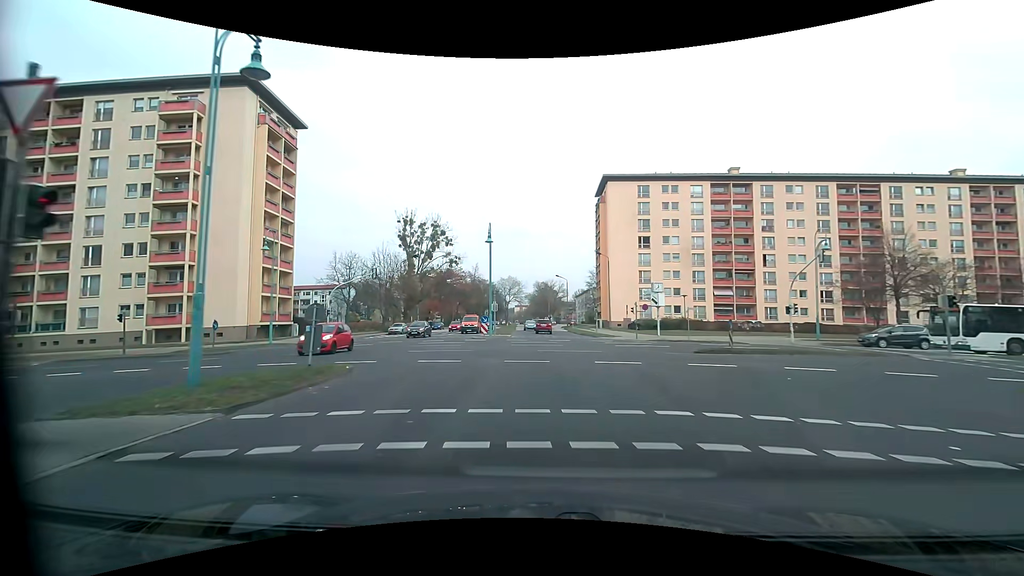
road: tertiary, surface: asphalt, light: Day
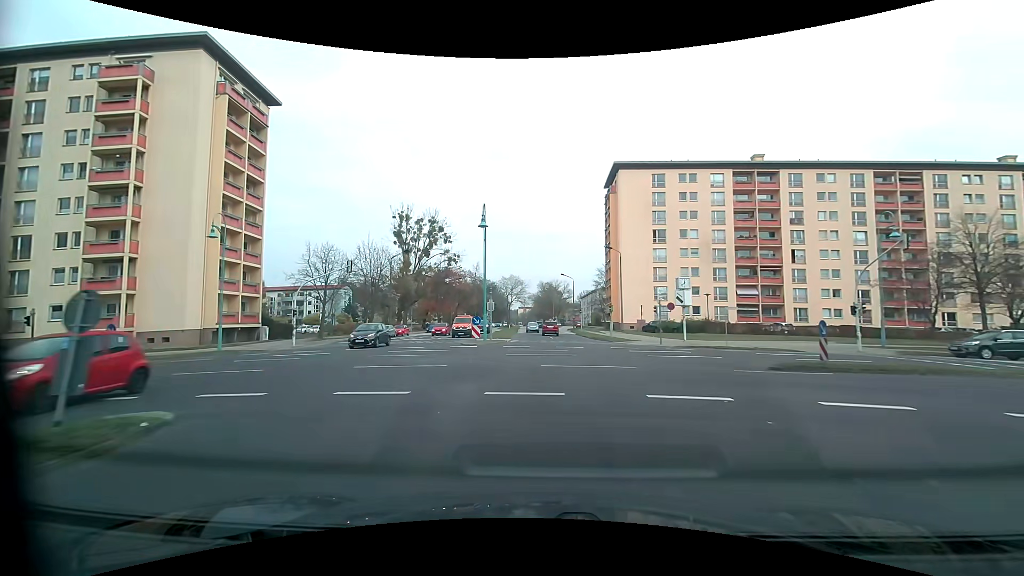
(-0.1, +7.4) m; -2°
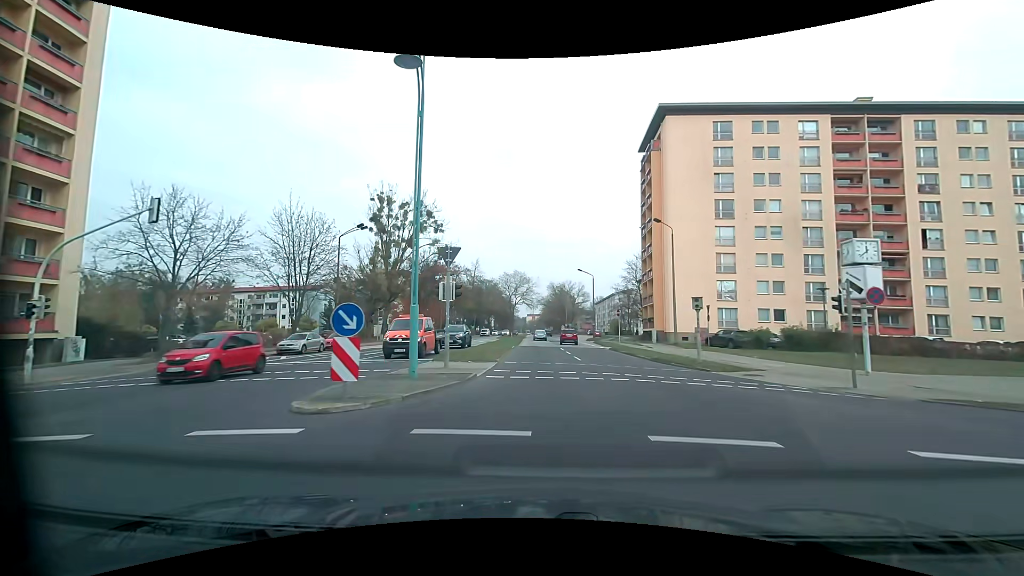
(0.0, +22.1) m; -1°
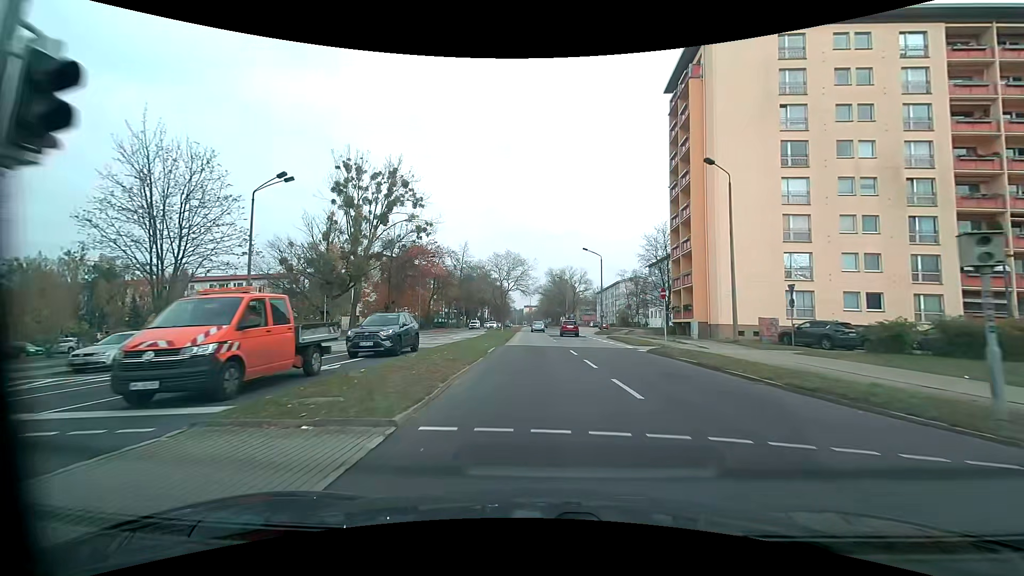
(+0.1, +14.7) m; +1°
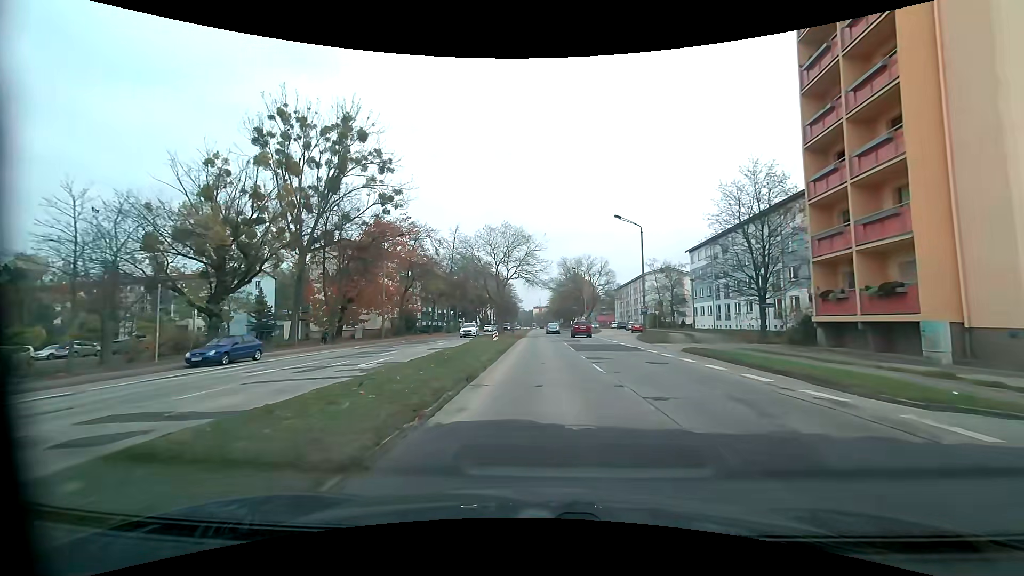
(-0.3, +22.2) m; -1°
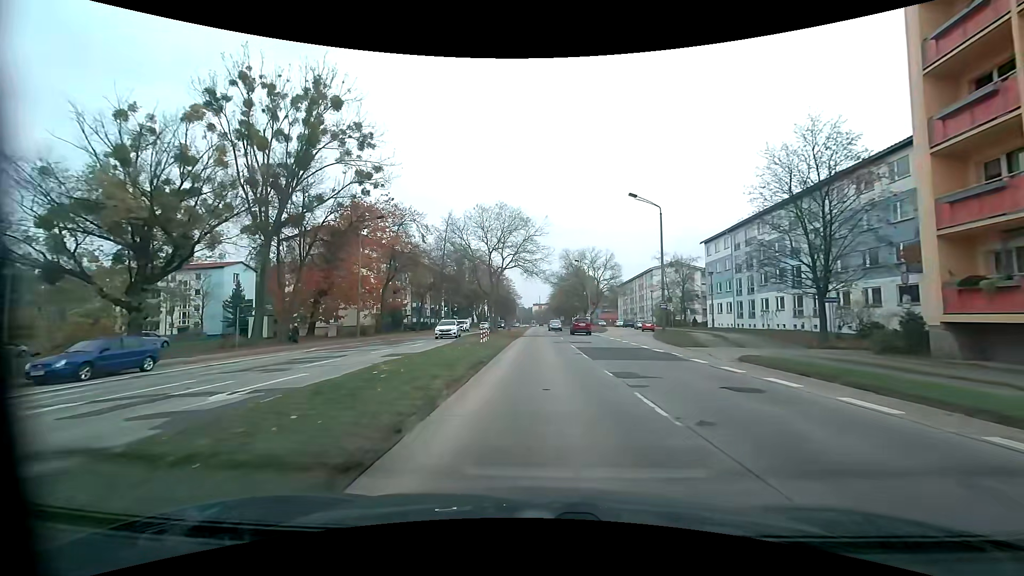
(0.0, +7.5) m; 0°
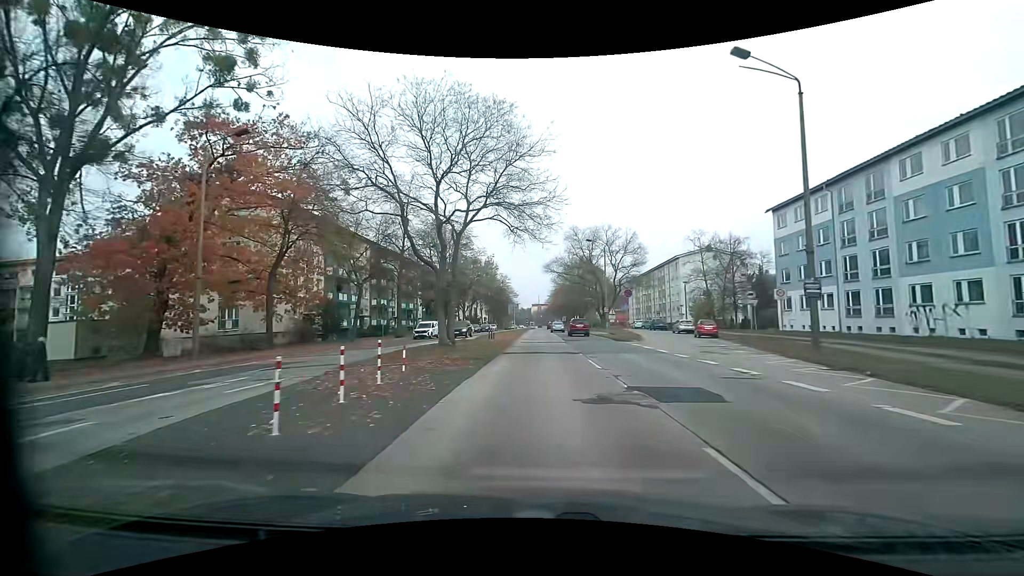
(+0.1, +22.2) m; 0°
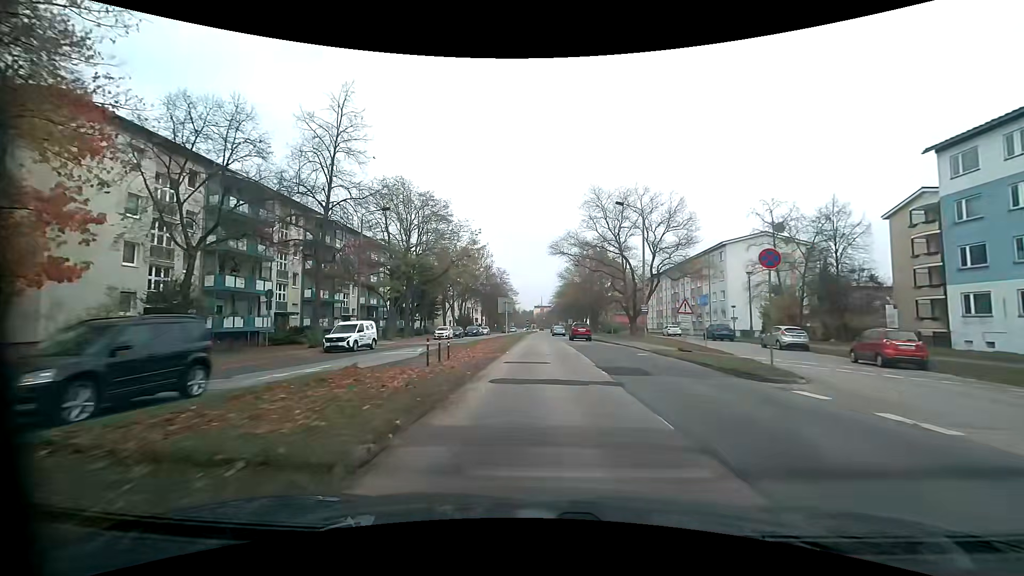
(+0.2, +21.1) m; 0°
(0, +10) (0, +20) (0, +30) (0, +40) (0, +50) (0, +60) (0, +70) (0, +80) (0, +90) (+1, +100) m
